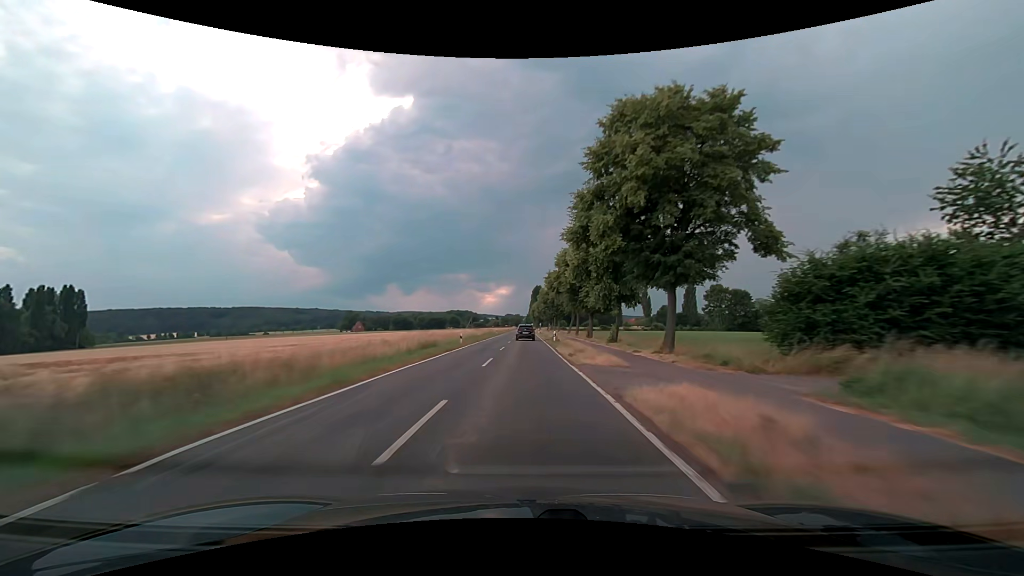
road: secondary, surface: asphalt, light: Day
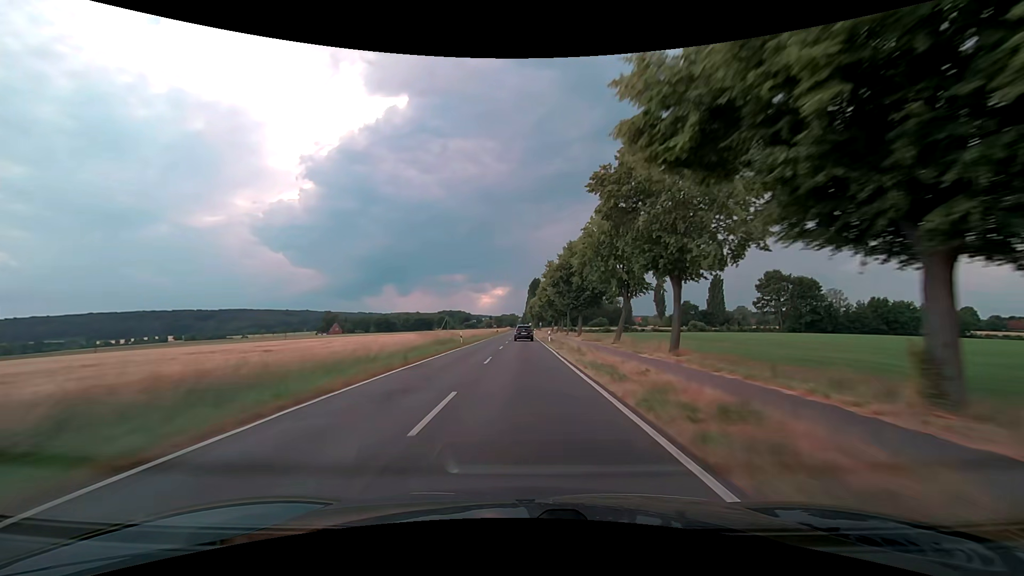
(+0.1, +46.6) m; 0°
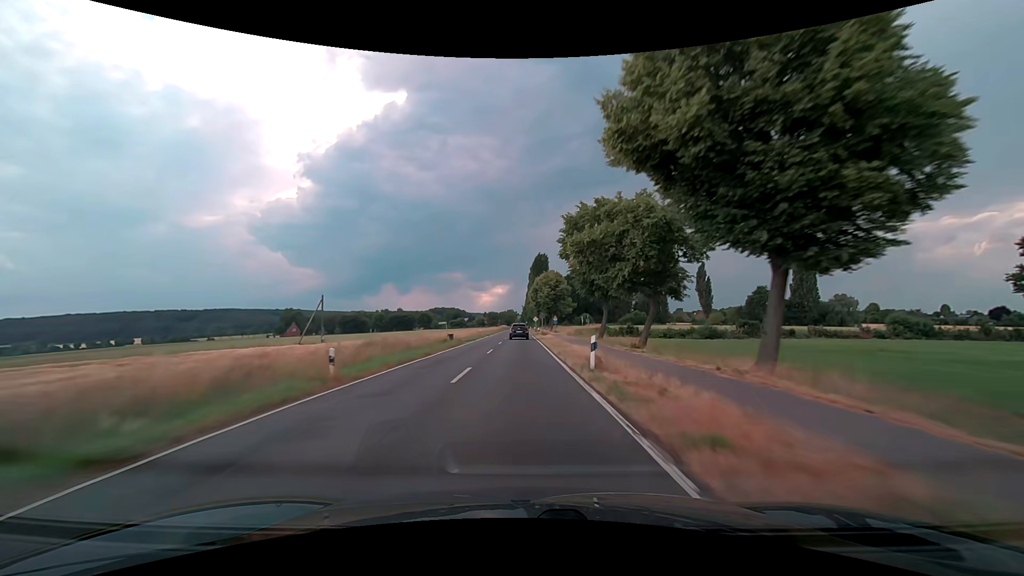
(+0.2, +78.5) m; 0°
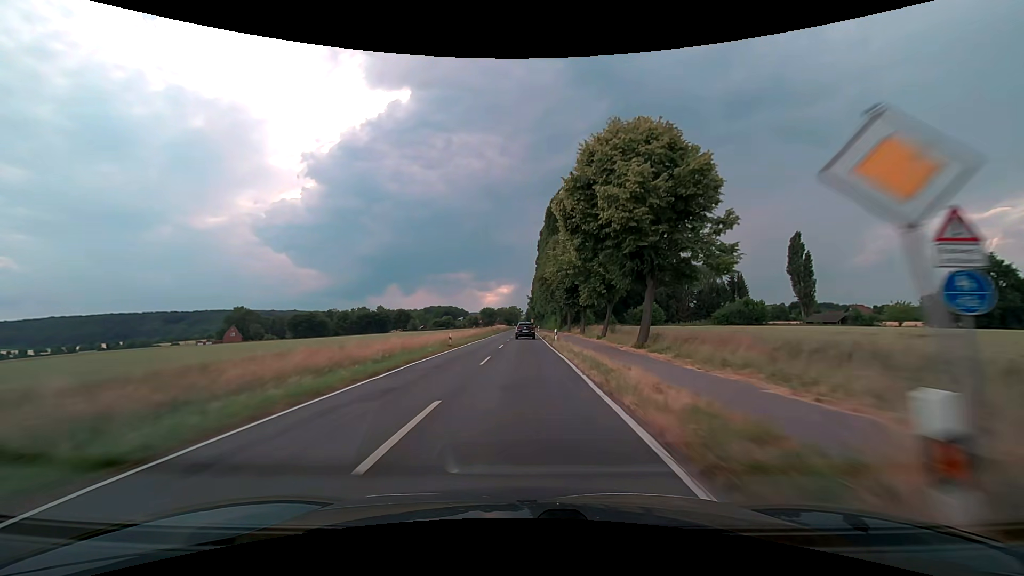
(-0.3, +78.6) m; 0°
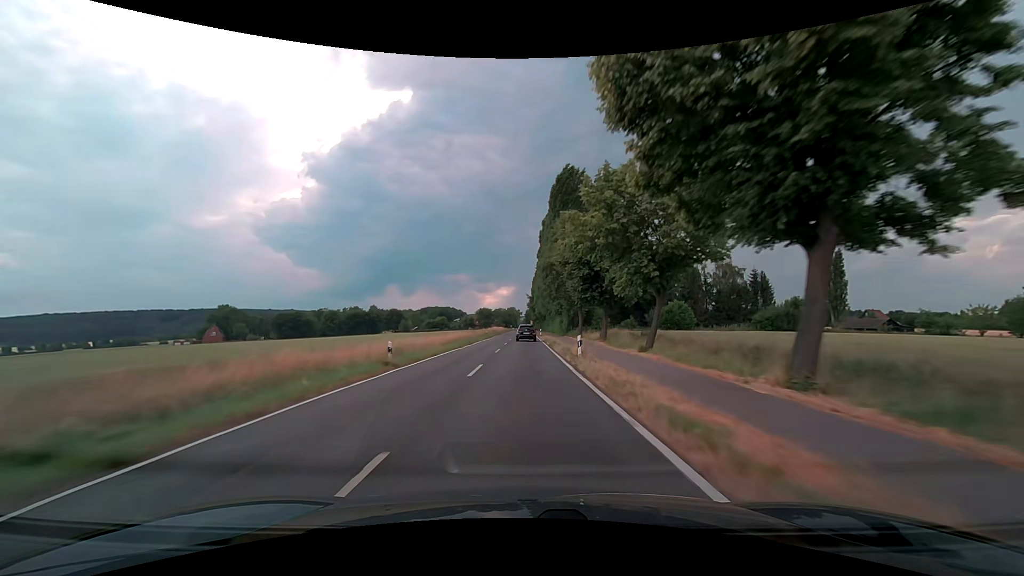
(-0.1, +15.6) m; 0°
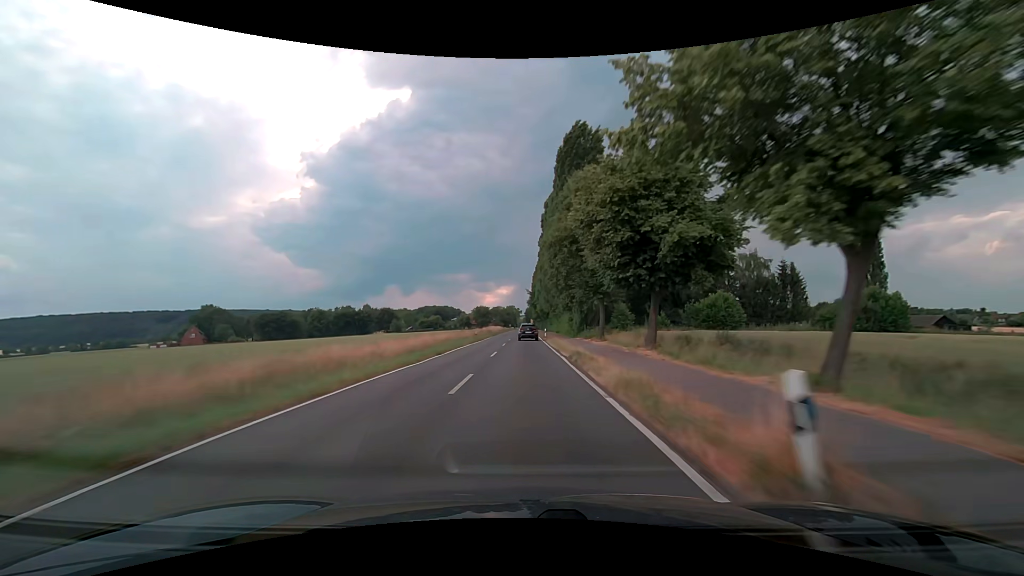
(0.0, +15.6) m; 0°
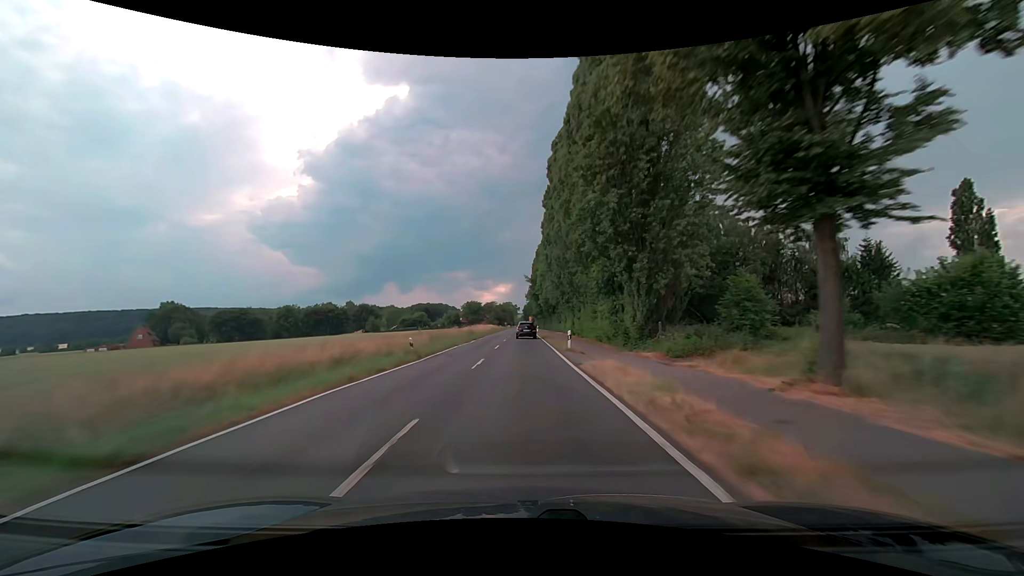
(0.0, +30.6) m; 0°
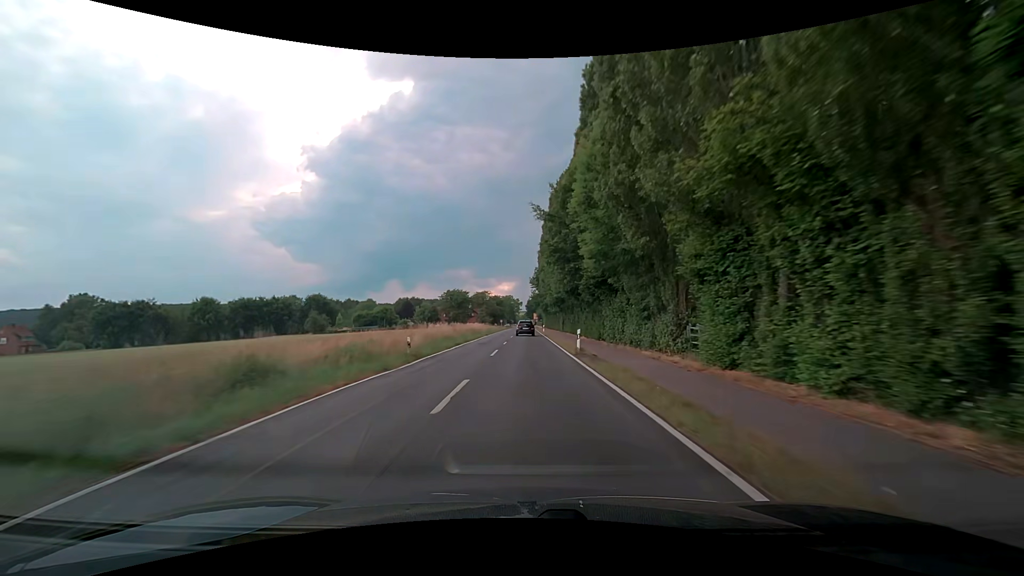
(0.0, +54.8) m; 0°
(0, +10) (0, +20) (0, +30) (0, +40) (0, +50) (0, +60) (0, +70) (0, +80) (0, +90) (+1, +100) m
